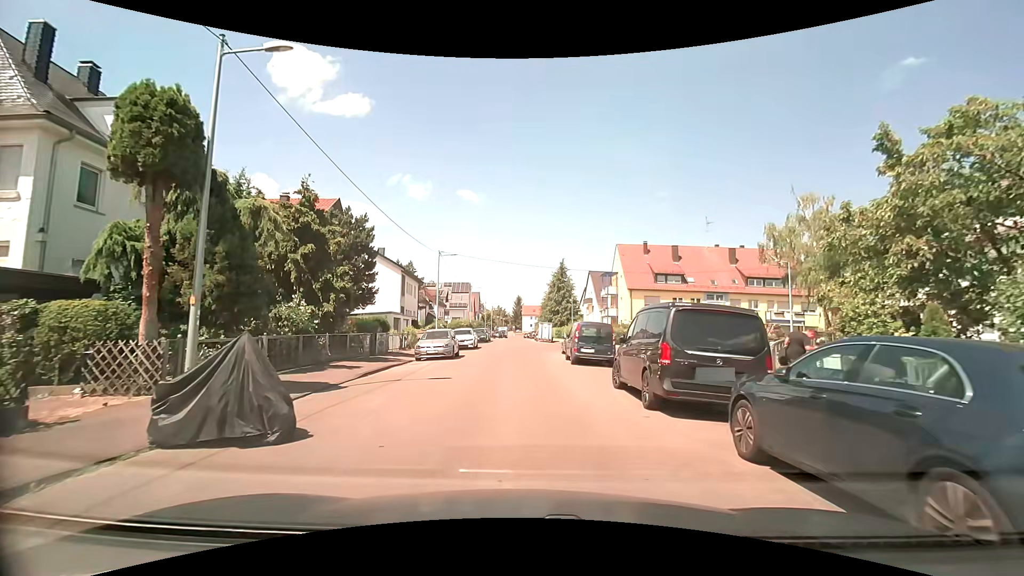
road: residential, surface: asphalt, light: Day
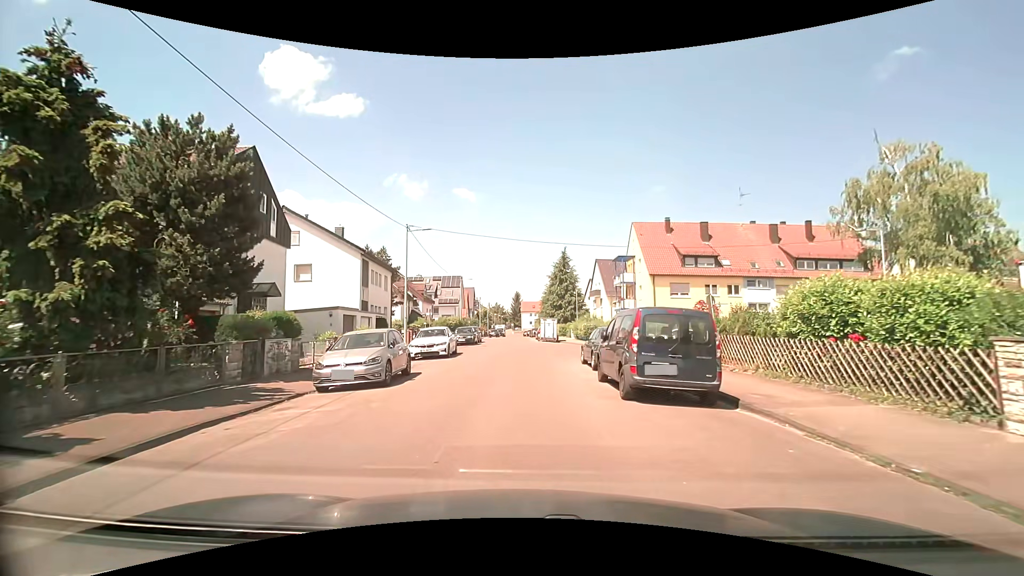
(0.0, +11.1) m; 0°
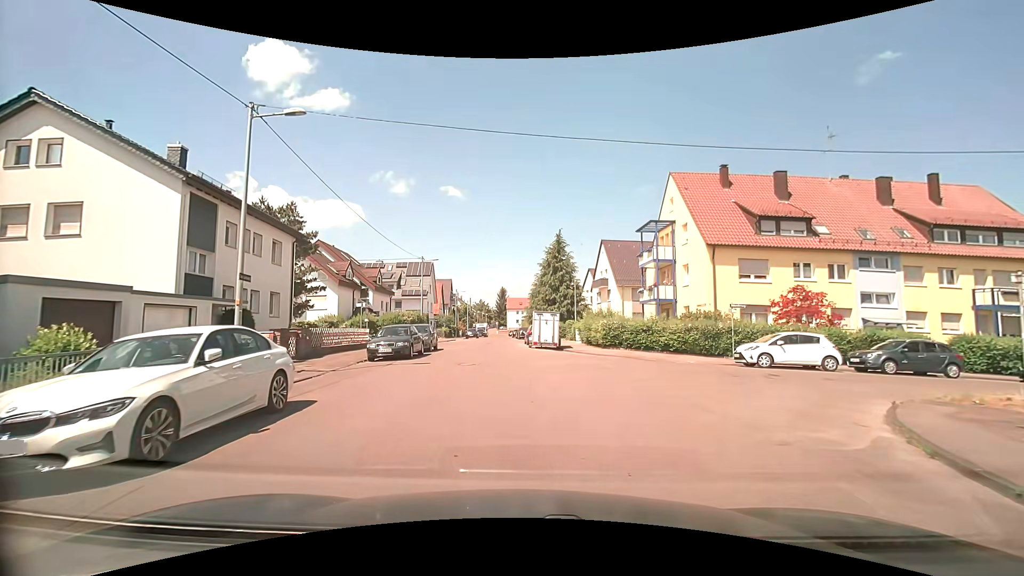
(+0.1, +17.5) m; +1°
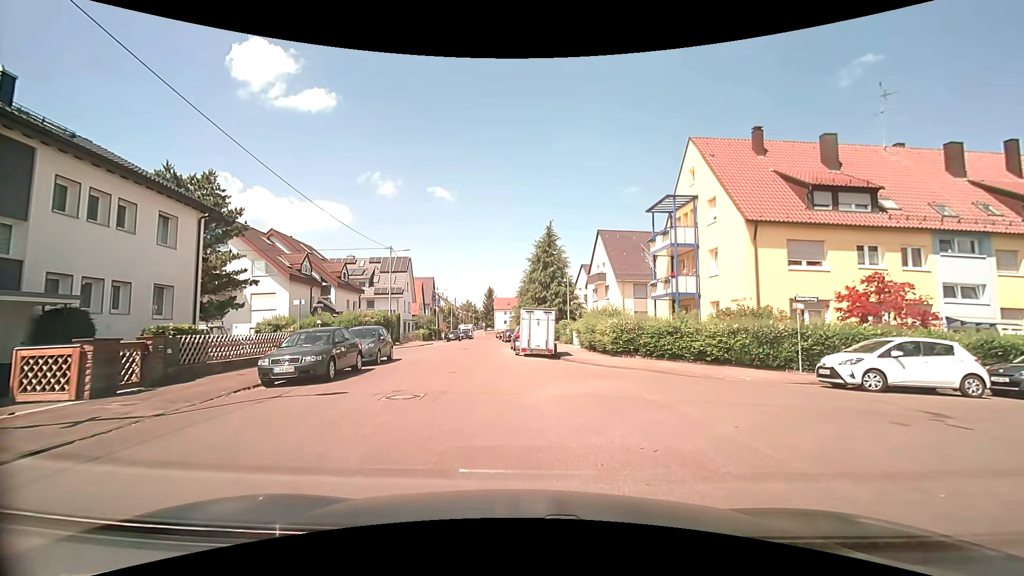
(+0.1, +6.8) m; +2°
(0, +10) (-2, +20) (-3, +30) (-4, +40) (-5, +50) (-5, +60) (-5, +70) (-7, +79) (-9, +89) (-9, +99) m
